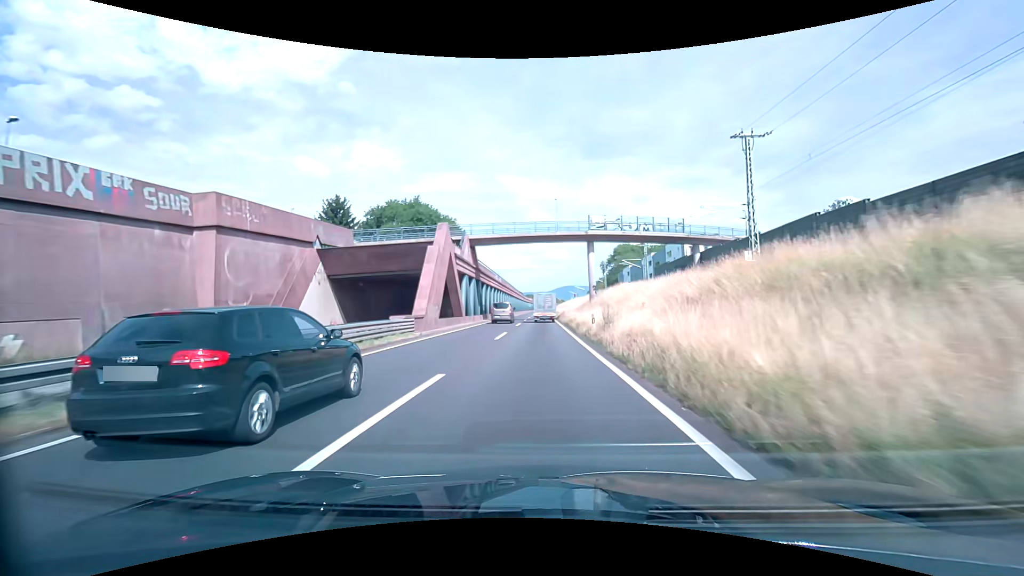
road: trunk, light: Day
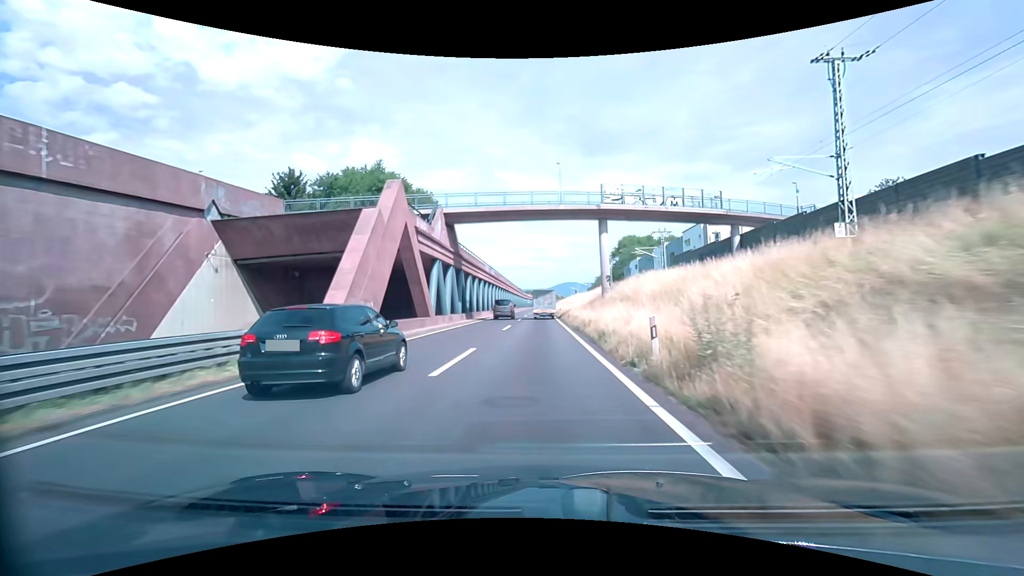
(0.0, +12.5) m; 0°
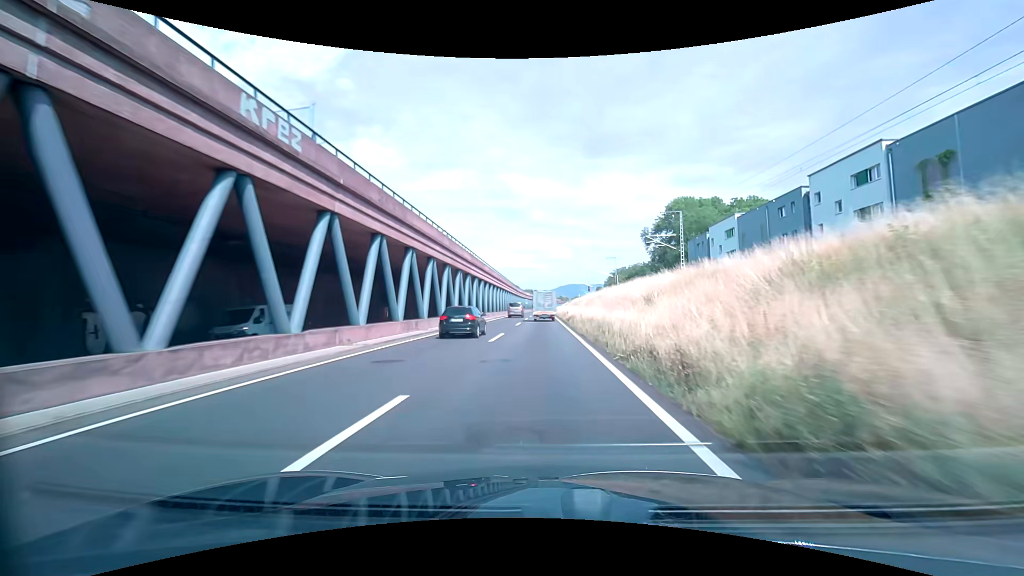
(-0.6, +62.1) m; -1°
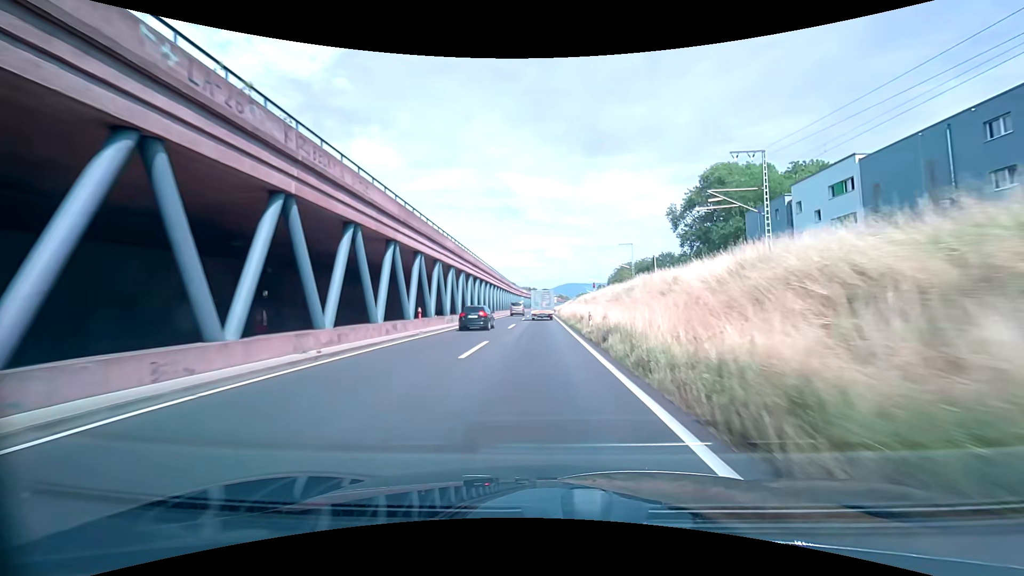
(+0.1, +24.6) m; 0°
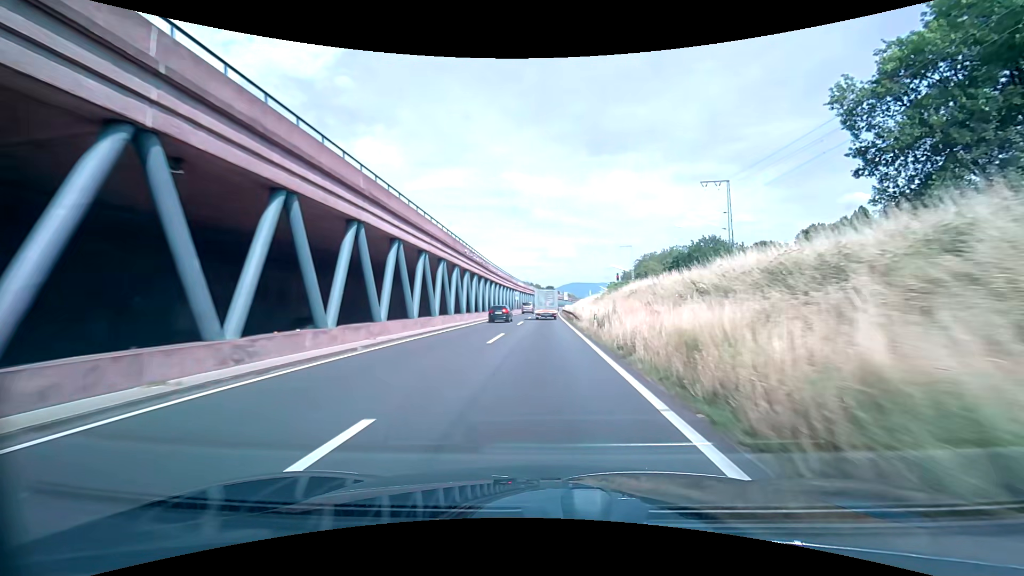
(0.0, +49.1) m; 0°
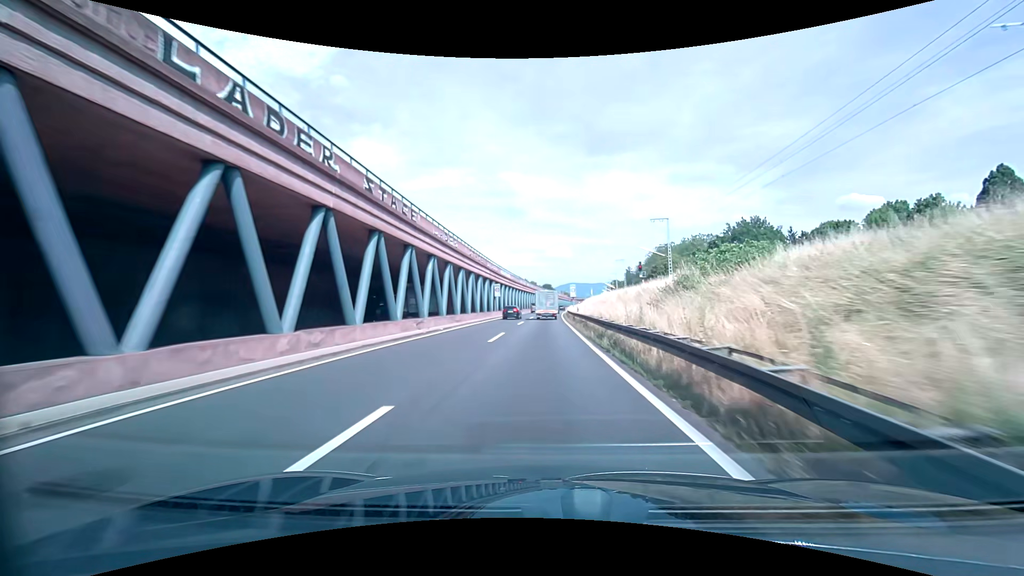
(+0.2, +35.1) m; 0°
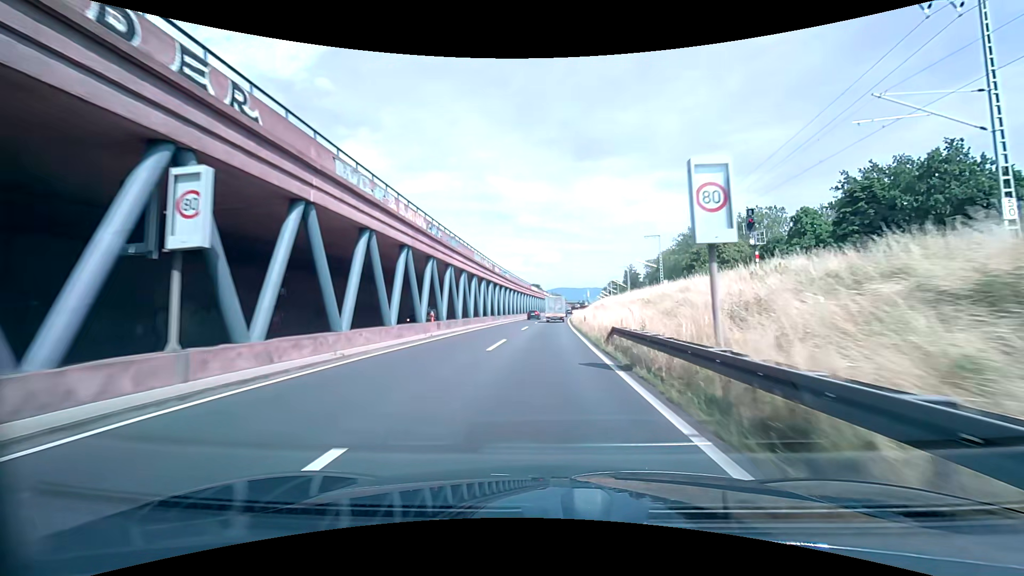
(+0.4, +55.8) m; +1°
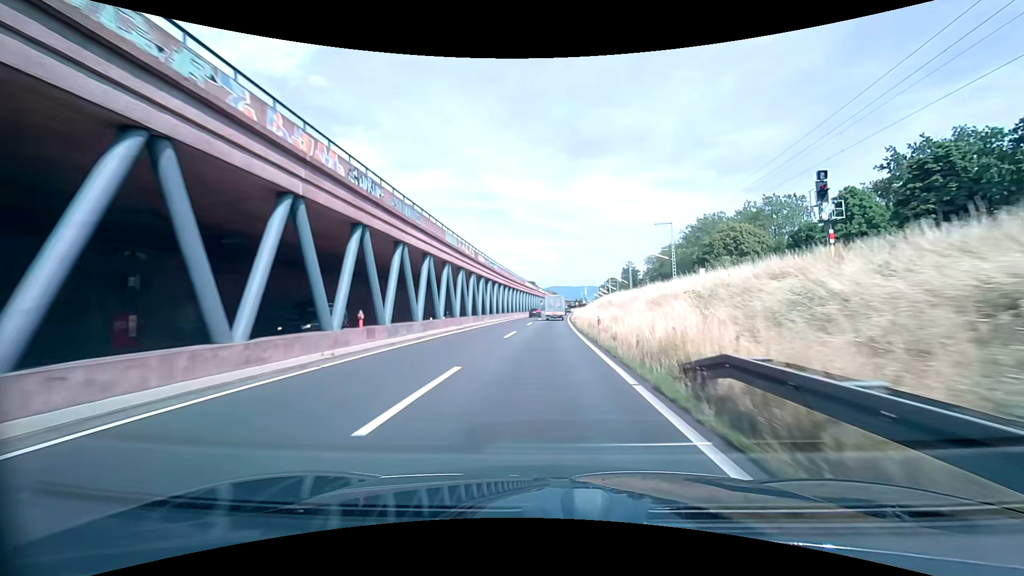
(+0.1, +11.5) m; +1°
(0, +10) (0, +20) (0, +30) (0, +40) (+1, +50) (+1, +60) (+1, +70) (+2, +80) (+2, +90) (+3, +100) m
